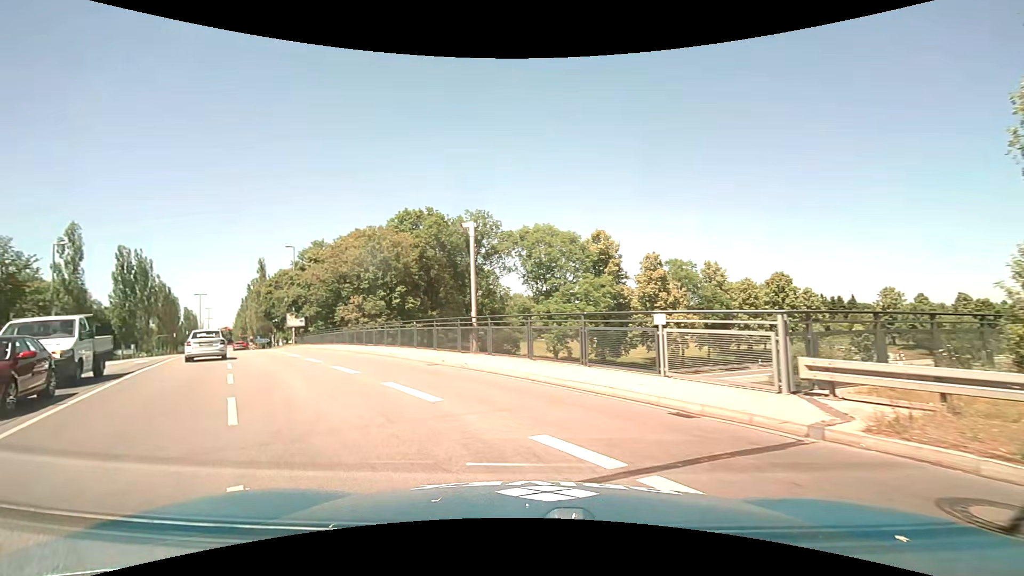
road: secondary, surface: asphalt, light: Day
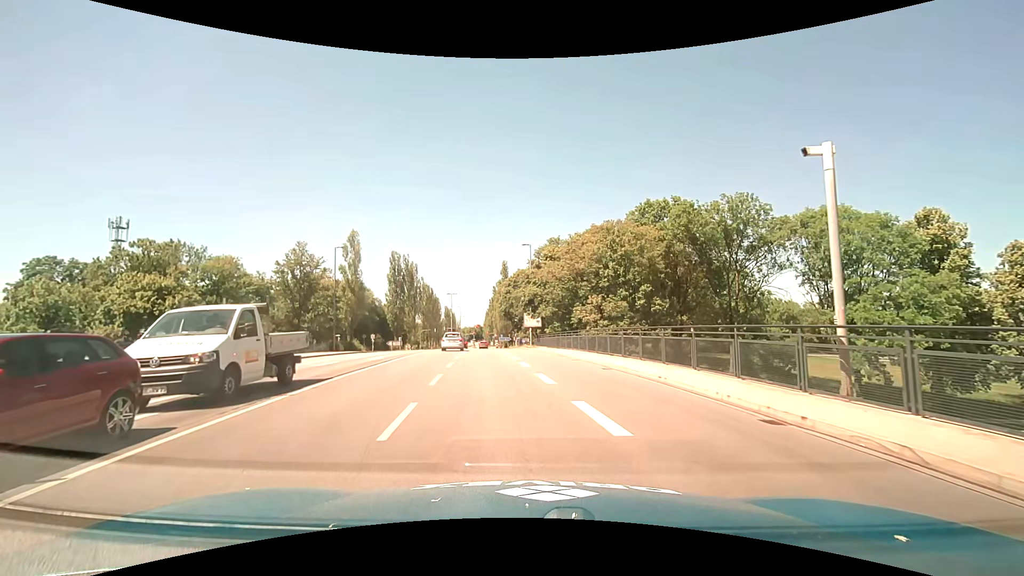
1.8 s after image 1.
(-2.3, +7.6) m; -27°
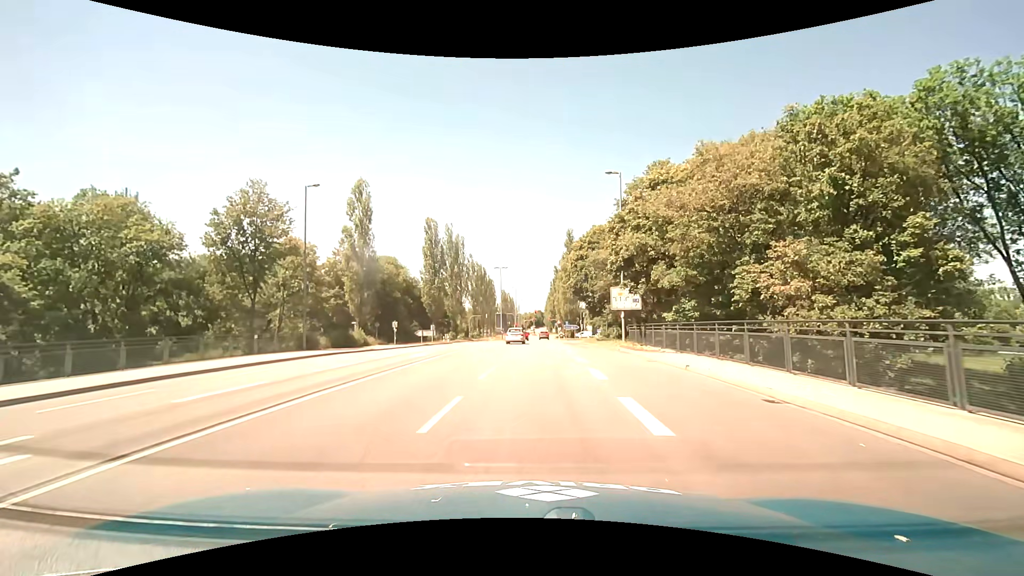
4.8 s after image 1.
(-1.9, +24.5) m; -7°
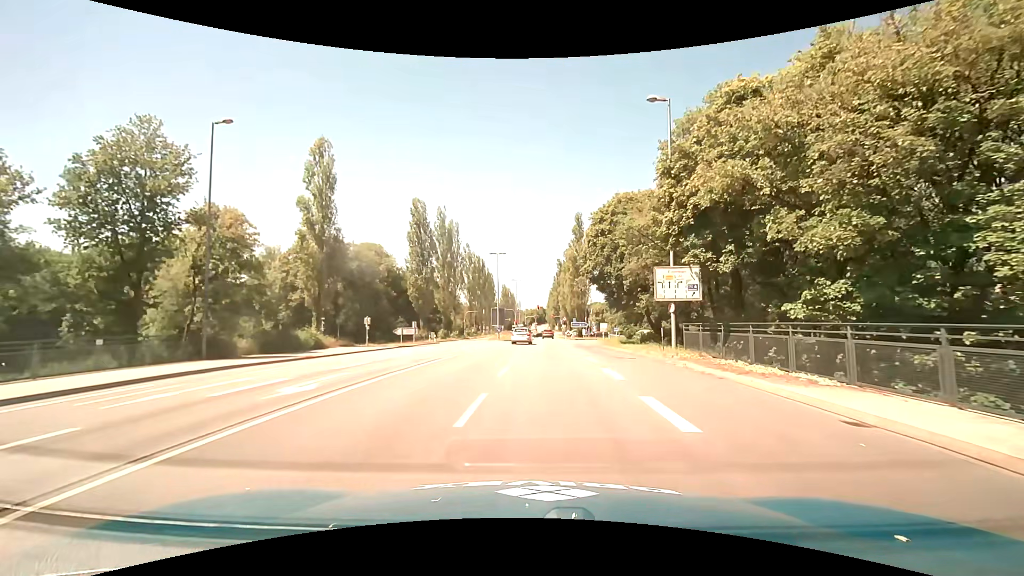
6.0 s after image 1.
(-0.1, +11.8) m; -1°
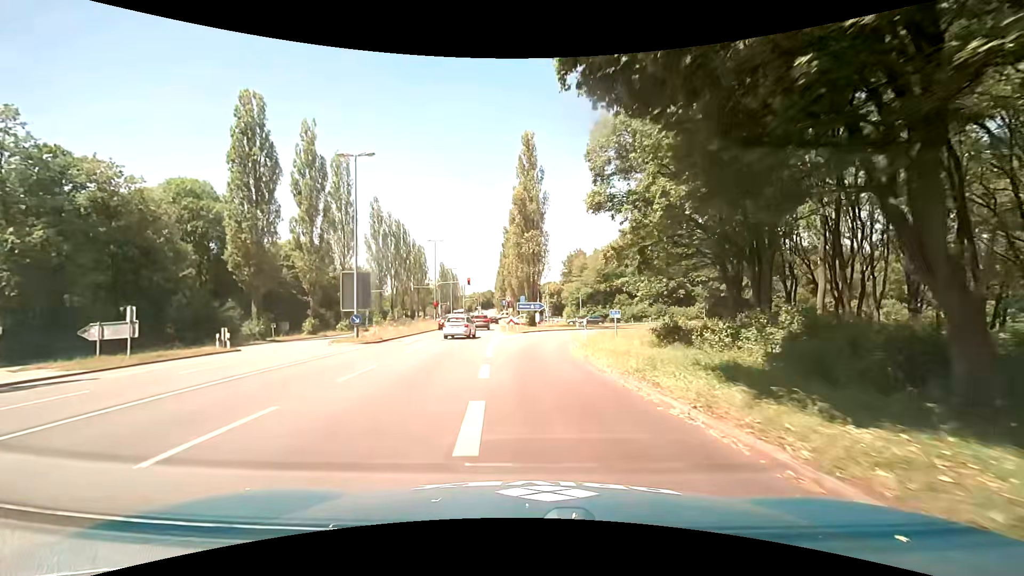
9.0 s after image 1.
(+3.0, +31.6) m; +6°
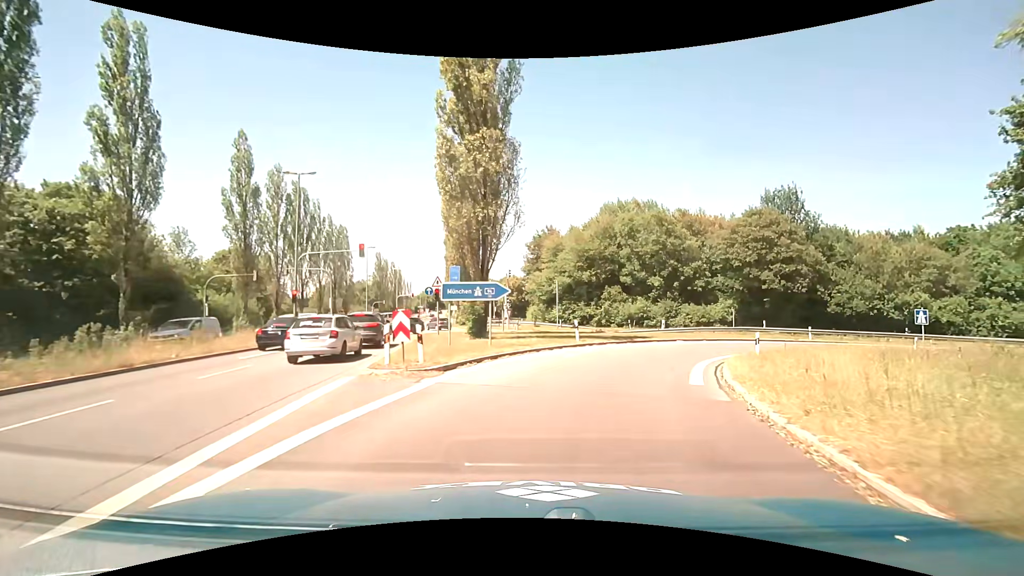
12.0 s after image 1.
(0.0, +28.2) m; +3°
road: motorway_link
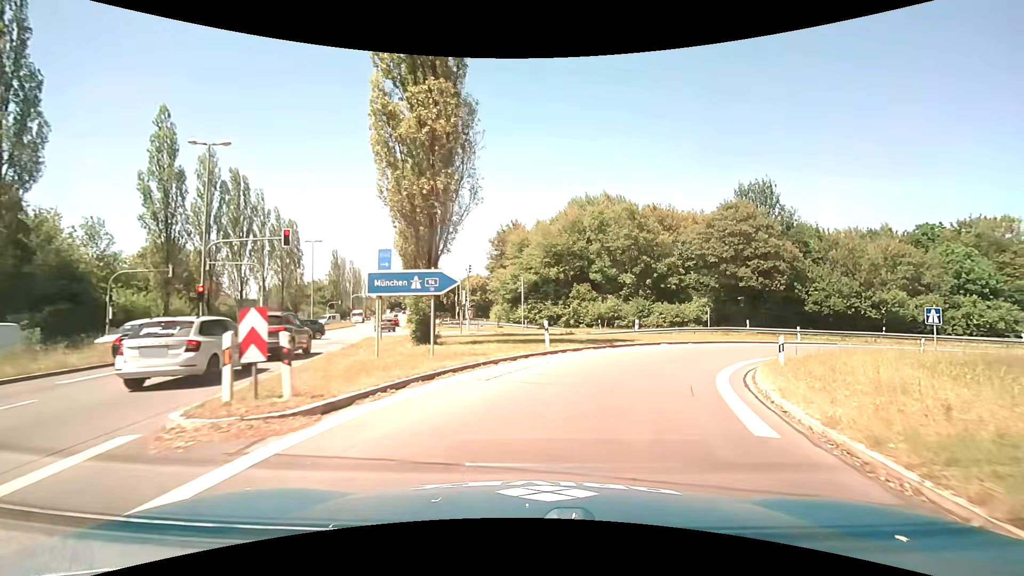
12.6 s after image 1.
(+0.2, +5.0) m; +4°
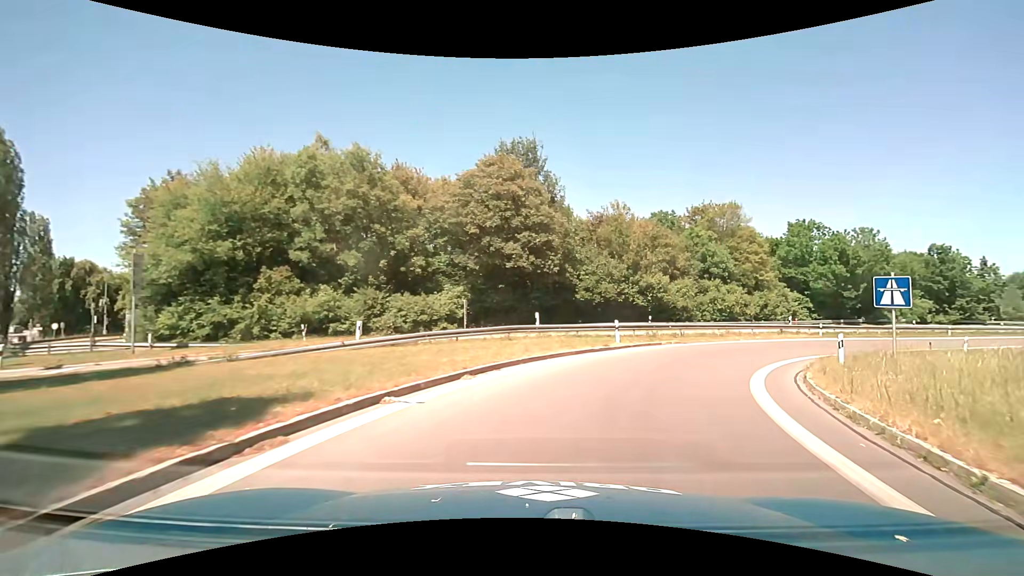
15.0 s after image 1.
(+4.5, +19.0) m; +28°
(+2, +10) (+6, +19) (+12, +27) (+19, +33) (+27, +39) (+36, +45) (+44, +50) (+53, +55) (+62, +60) (+71, +64) m
